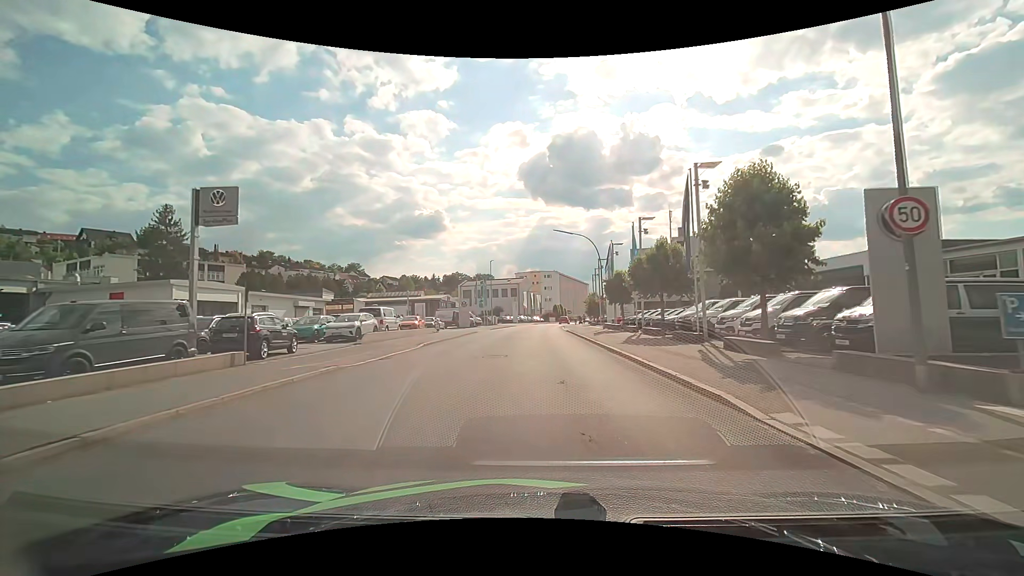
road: tertiary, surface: asphalt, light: Day
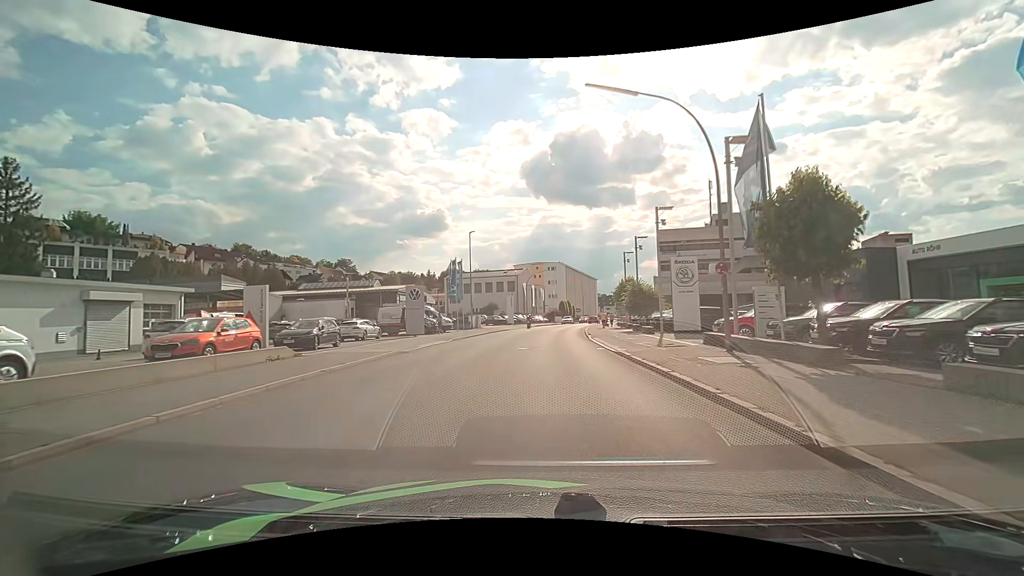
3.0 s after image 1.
(-0.3, +27.1) m; -1°
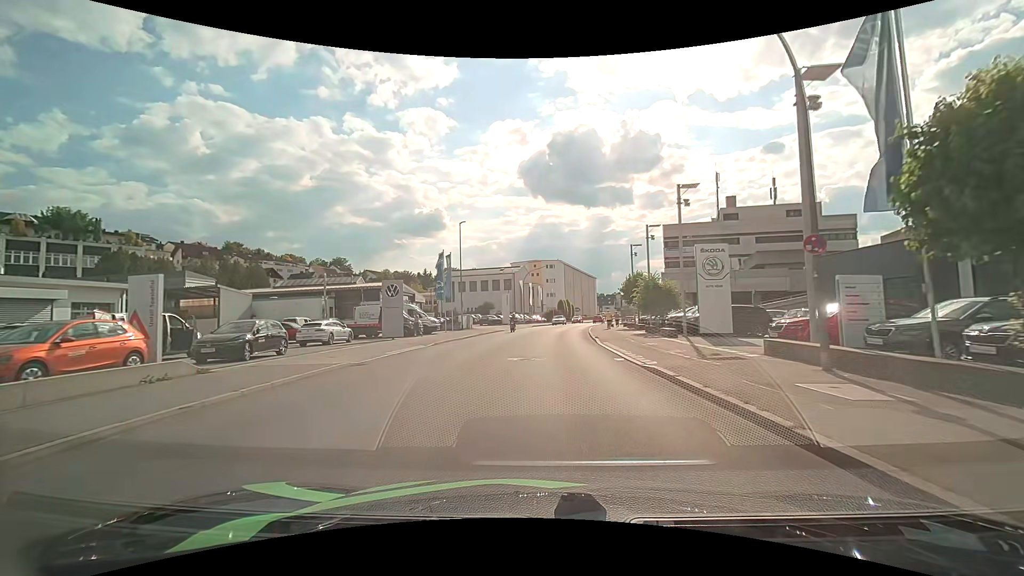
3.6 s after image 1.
(0.0, +5.2) m; +1°
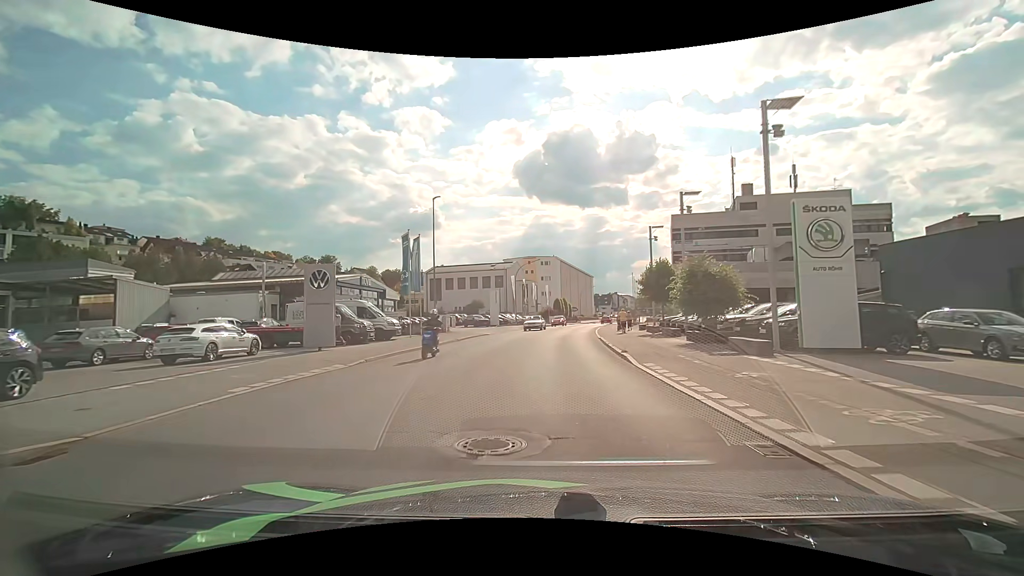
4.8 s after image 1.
(0.0, +10.1) m; 0°
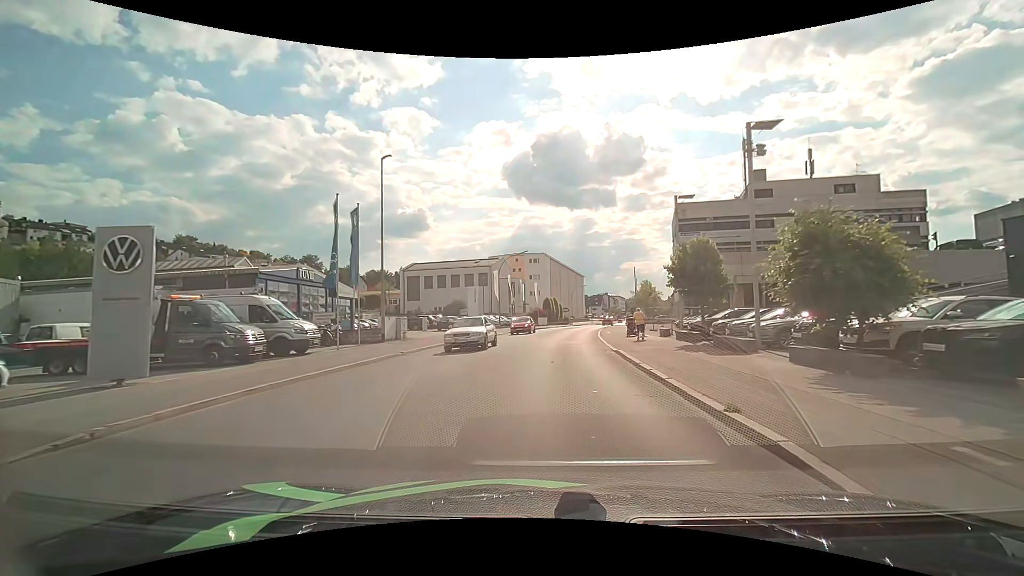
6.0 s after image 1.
(+0.2, +10.1) m; +2°
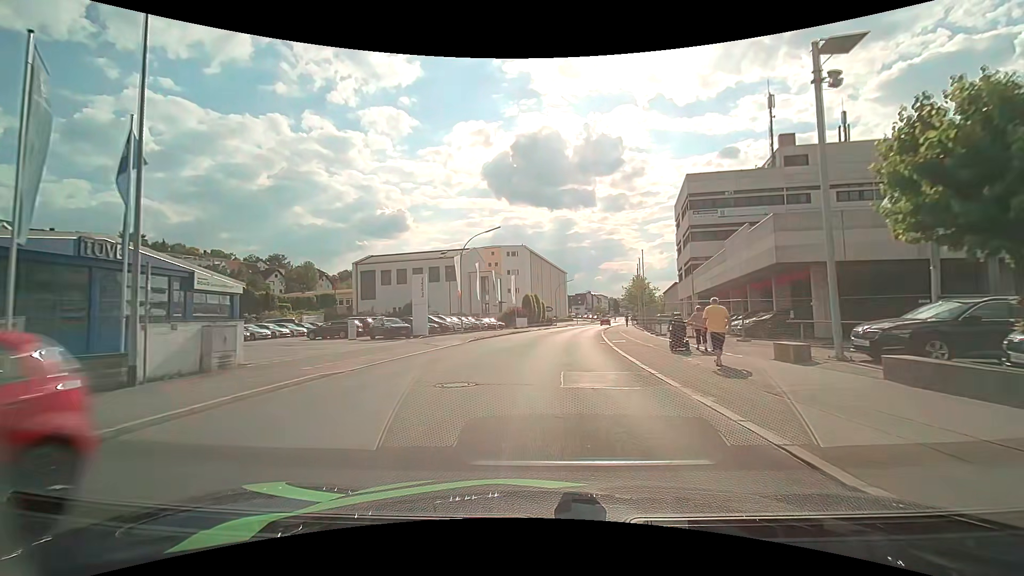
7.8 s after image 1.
(+0.3, +15.9) m; +2°
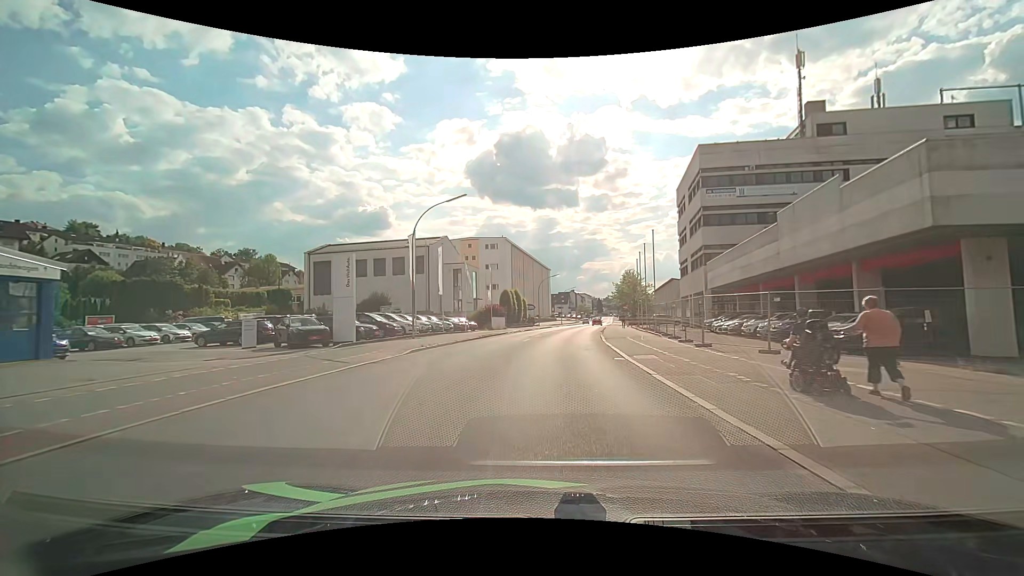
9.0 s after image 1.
(+0.2, +11.1) m; +1°
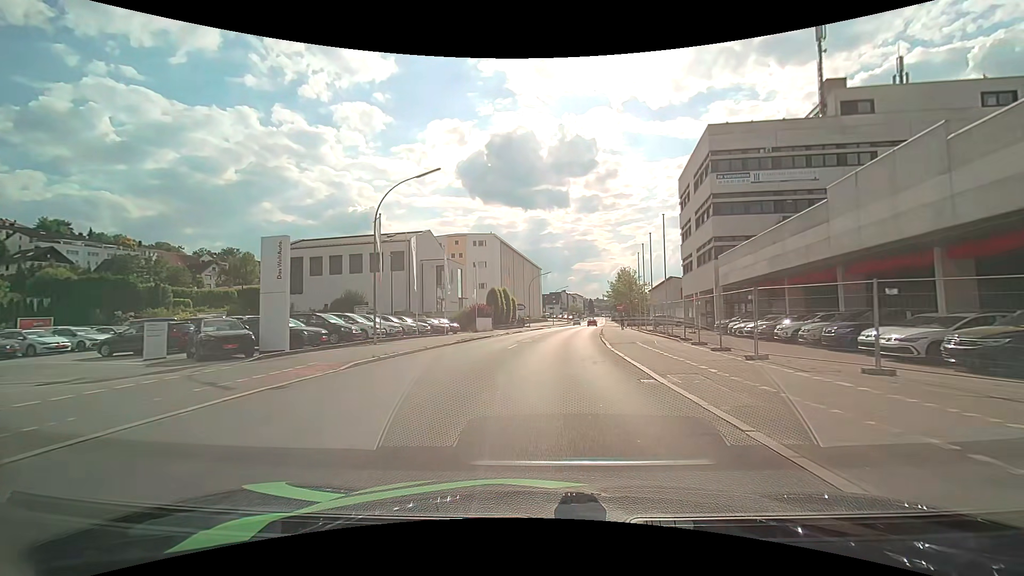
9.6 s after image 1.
(+0.1, +5.7) m; +1°
(0, +10) (+1, +20) (+2, +30) (+3, +40) (+4, +50) (+5, +60) (+7, +70) (+8, +79) (+10, +89) (+11, +99) m
